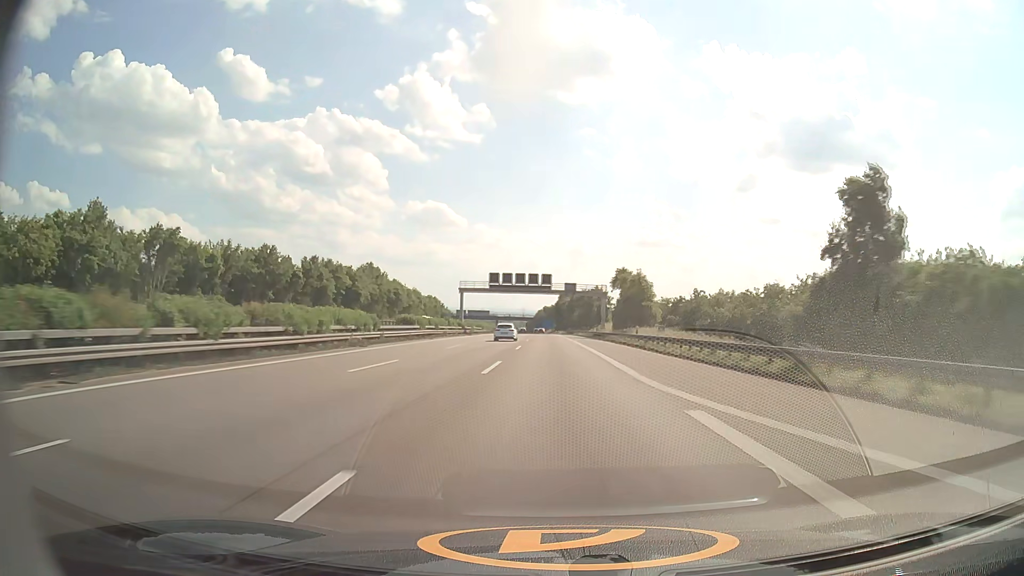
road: motorway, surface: asphalt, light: Day
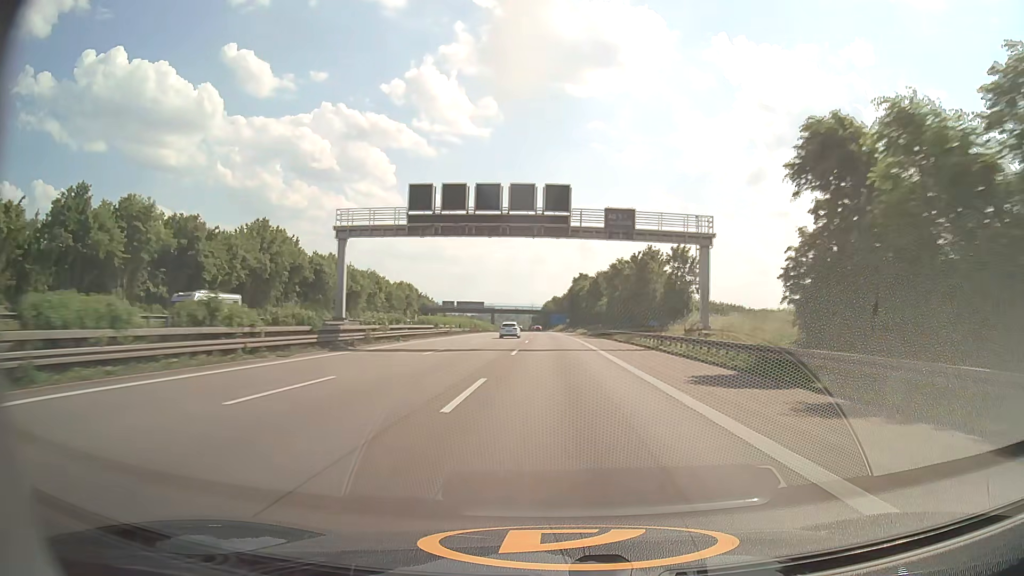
(-0.6, +61.8) m; -1°
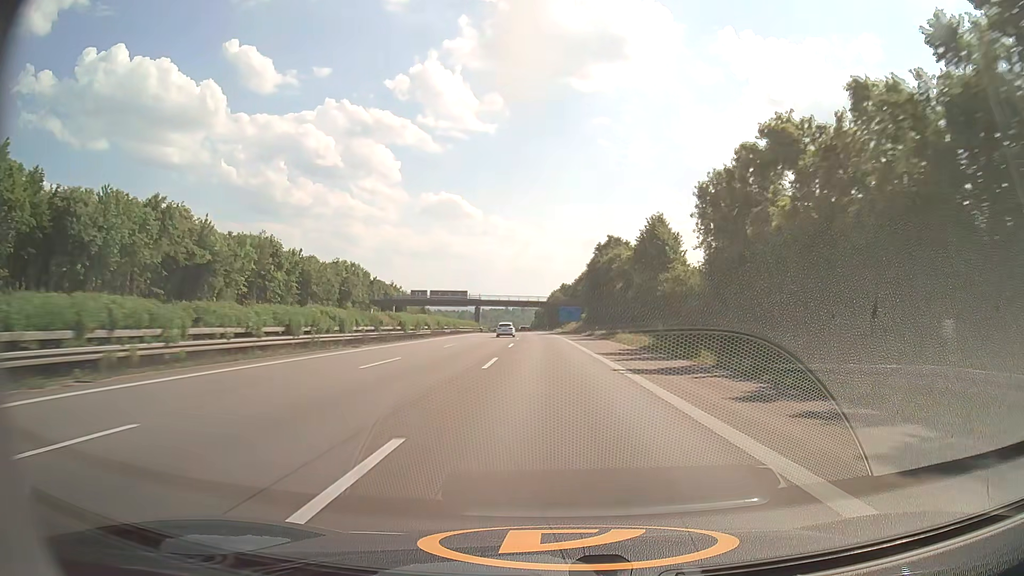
(-0.3, +62.1) m; -1°
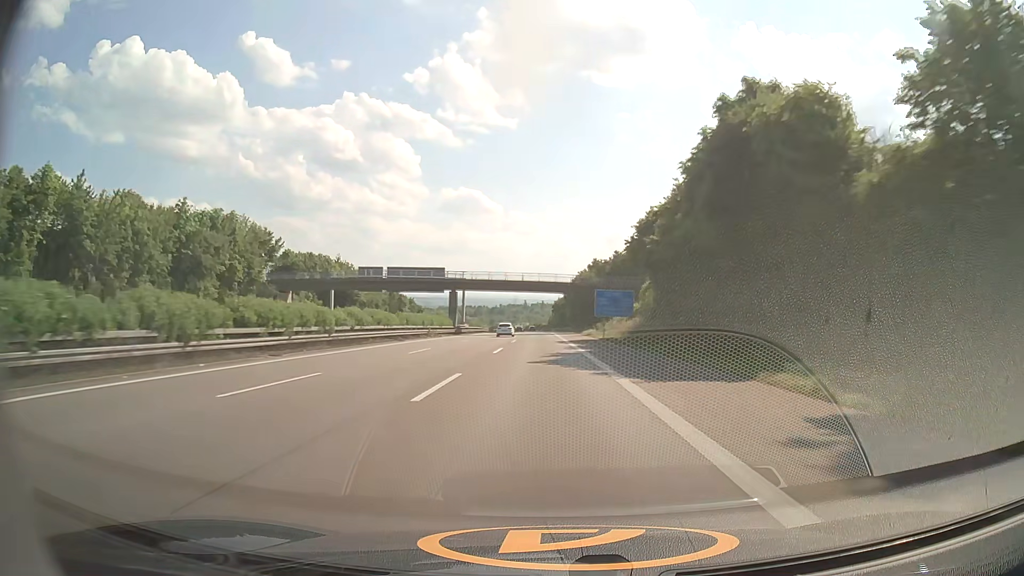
(-0.8, +62.3) m; -2°
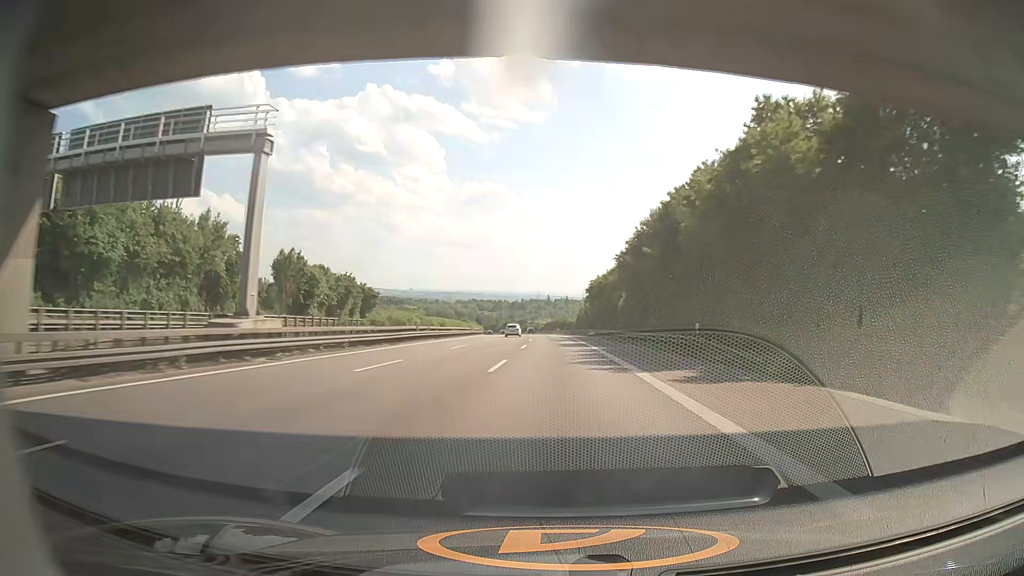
(-1.7, +82.9) m; -2°
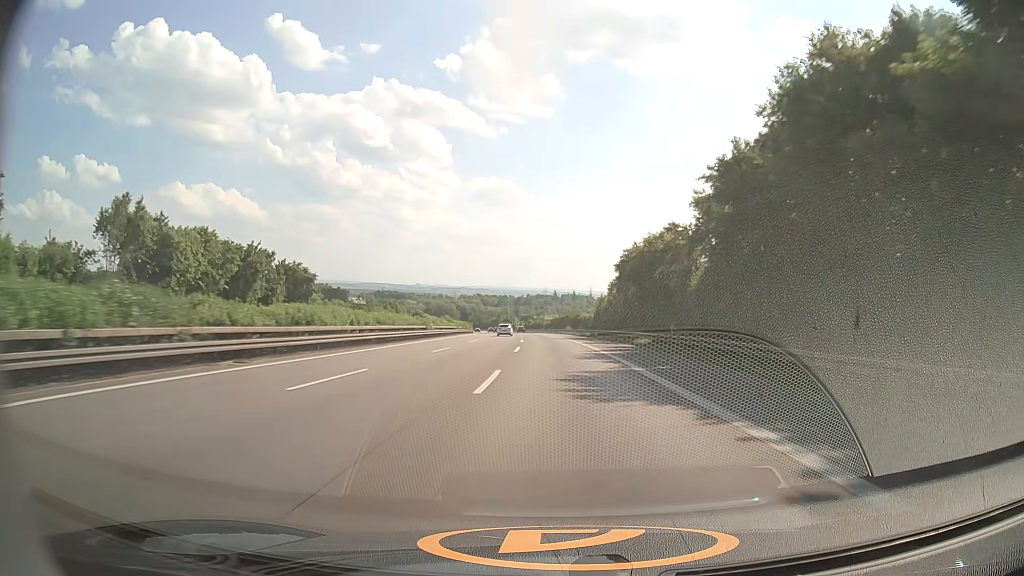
(-0.2, +41.3) m; -1°
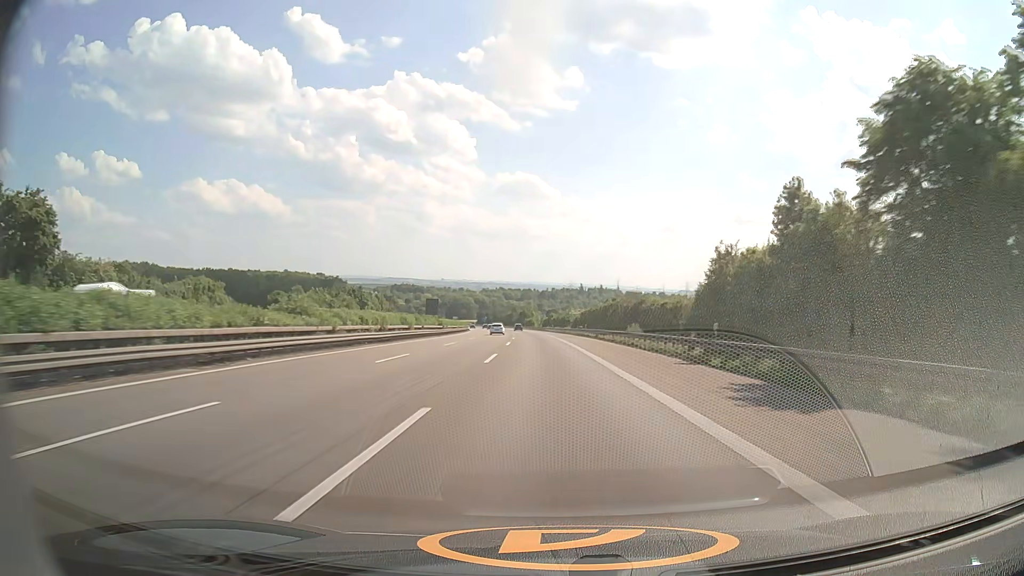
(-0.8, +61.8) m; -2°
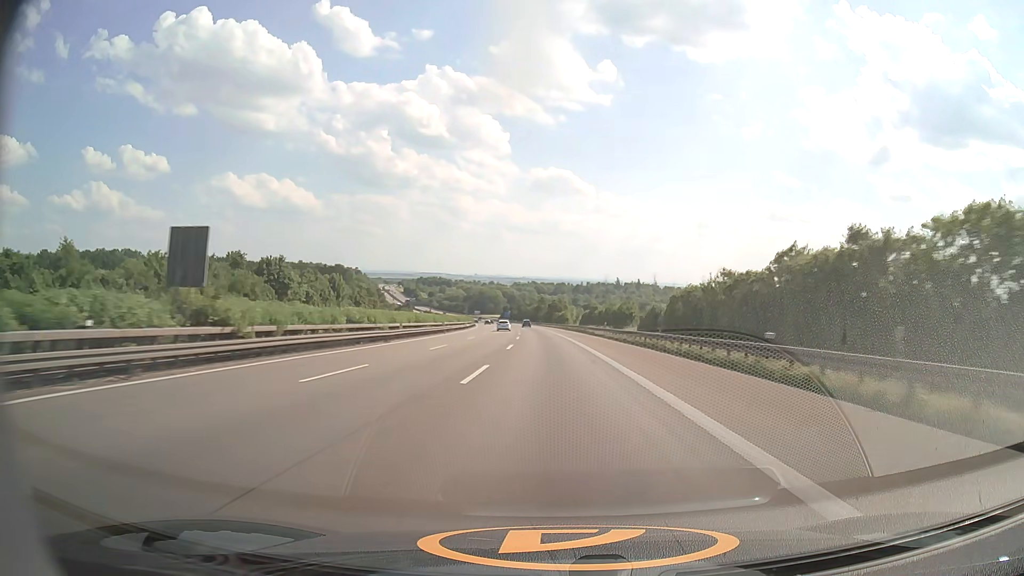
(-1.6, +61.7) m; -3°
(0, +10) (0, +20) (0, +30) (0, +40) (-1, +50) (-1, +60) (-1, +70) (-2, +80) (-2, +90) (-3, +100) m
